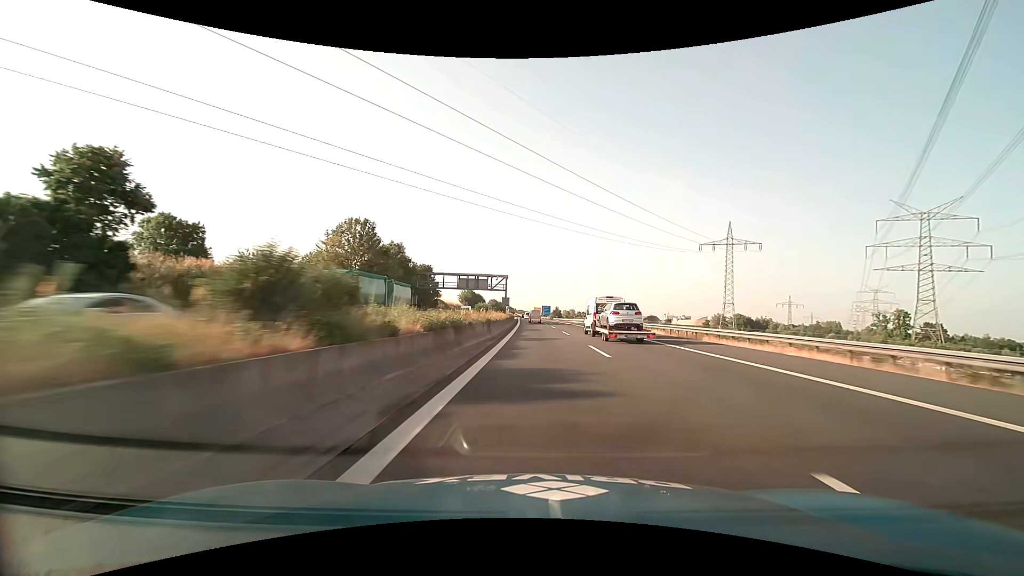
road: motorway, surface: asphalt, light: Day
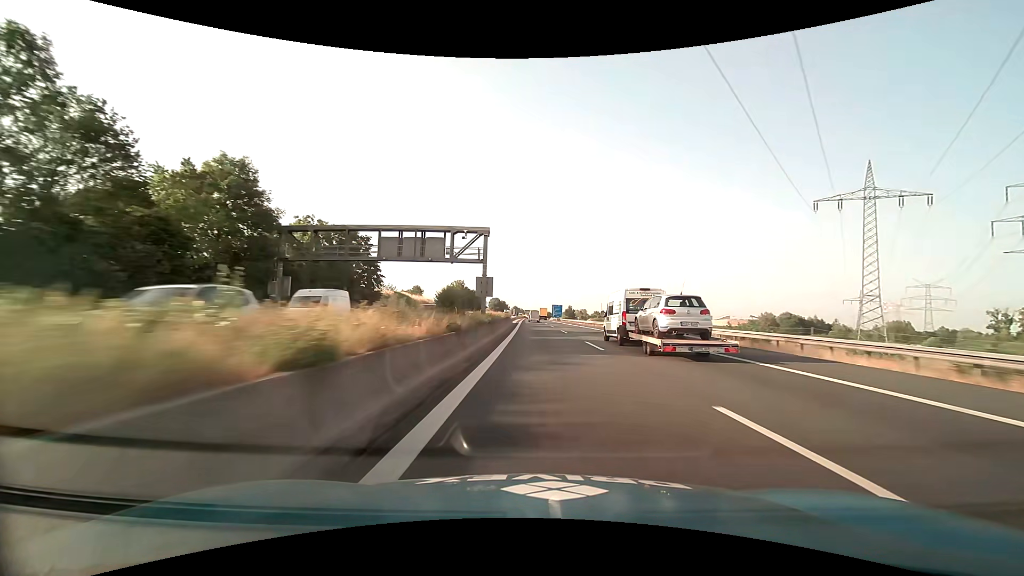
(-0.3, +50.9) m; -1°
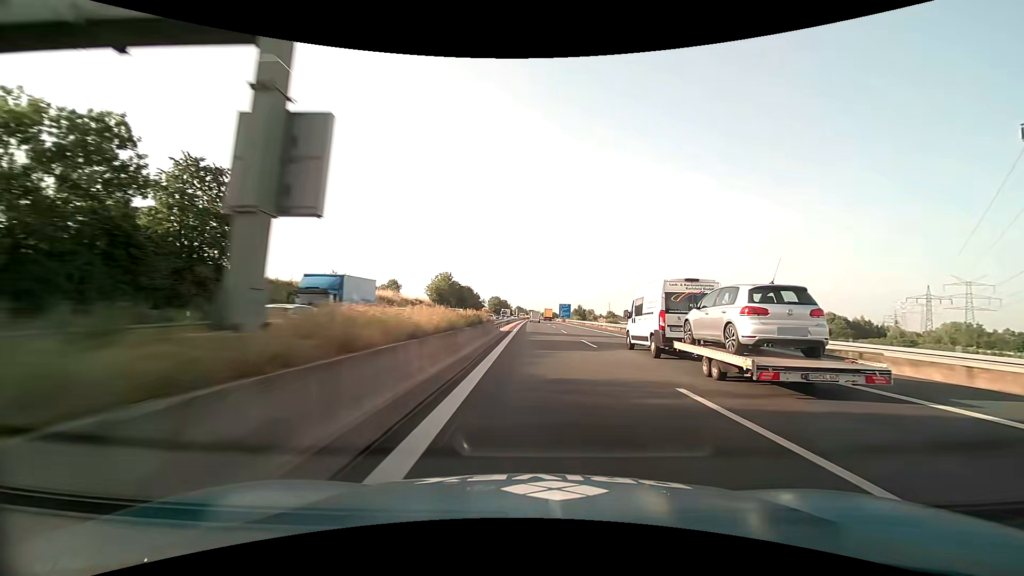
(-0.2, +34.0) m; -1°
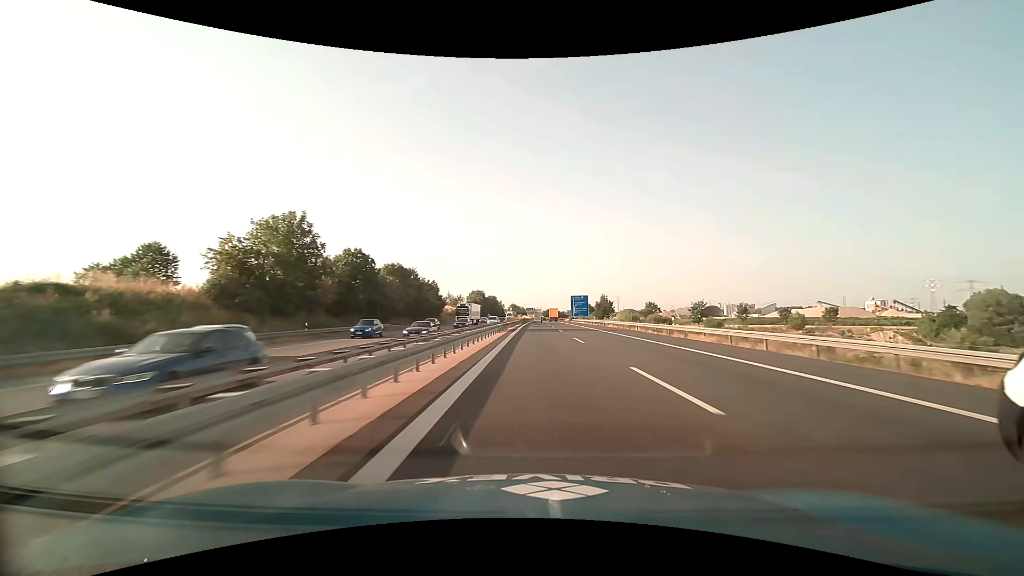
(-0.1, +86.3) m; 0°
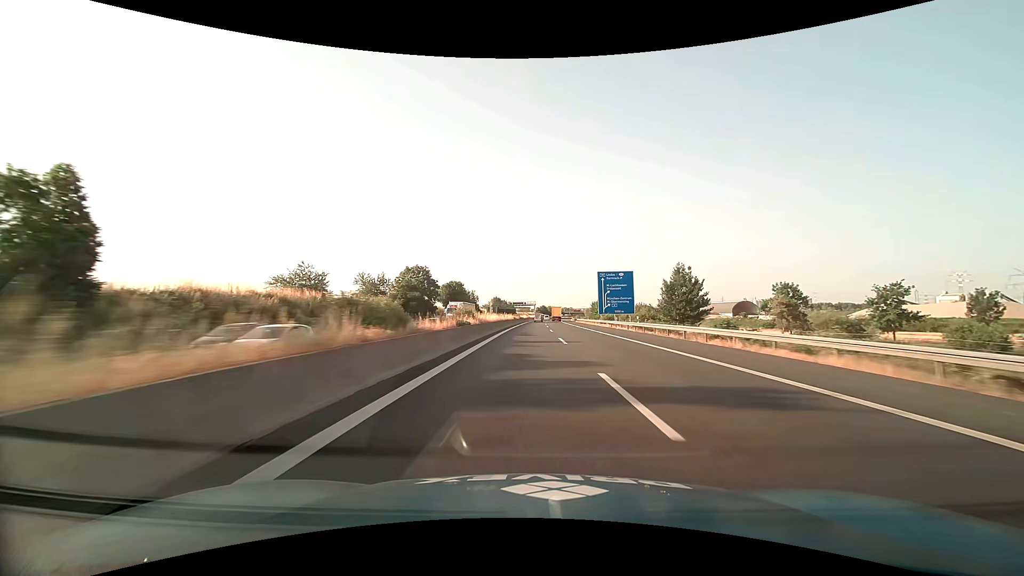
(+1.1, +91.6) m; +1°
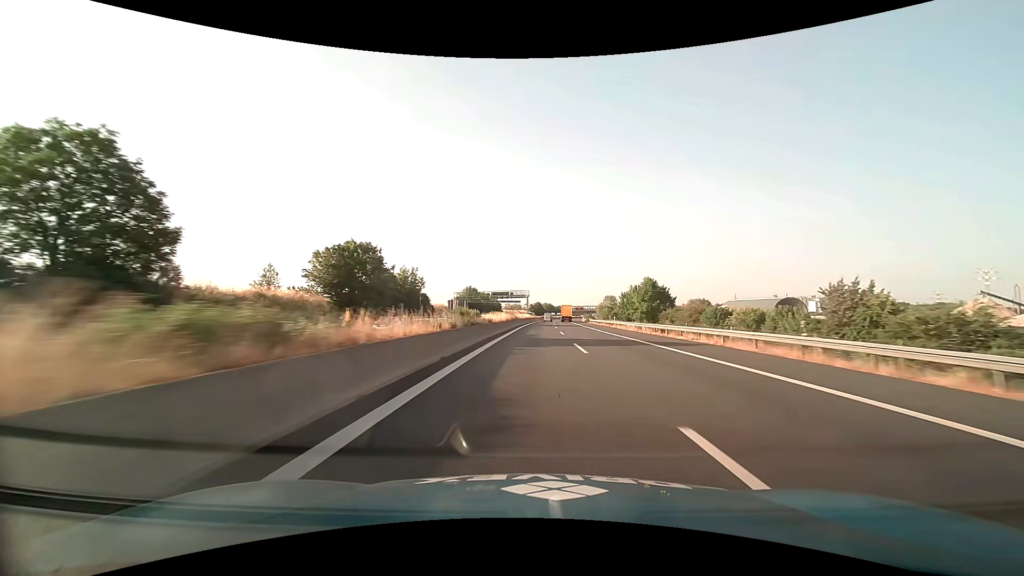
(-0.1, +77.7) m; +1°
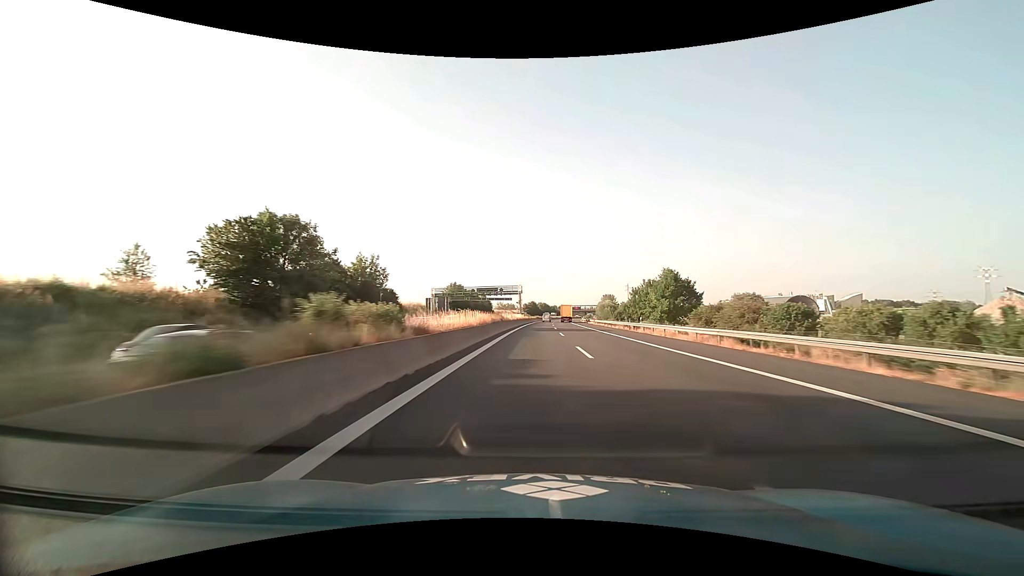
(+0.1, +19.9) m; +1°
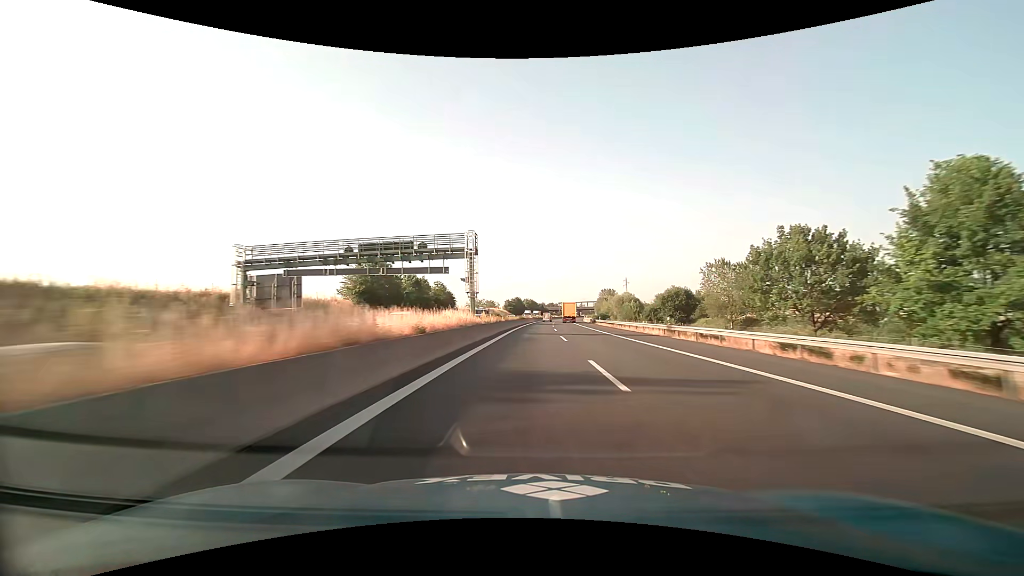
(+0.9, +61.1) m; +2°
(0, +10) (0, +20) (0, +30) (0, +40) (+1, +50) (+1, +60) (+1, +70) (+1, +80) (+2, +90) (+2, +100) m
